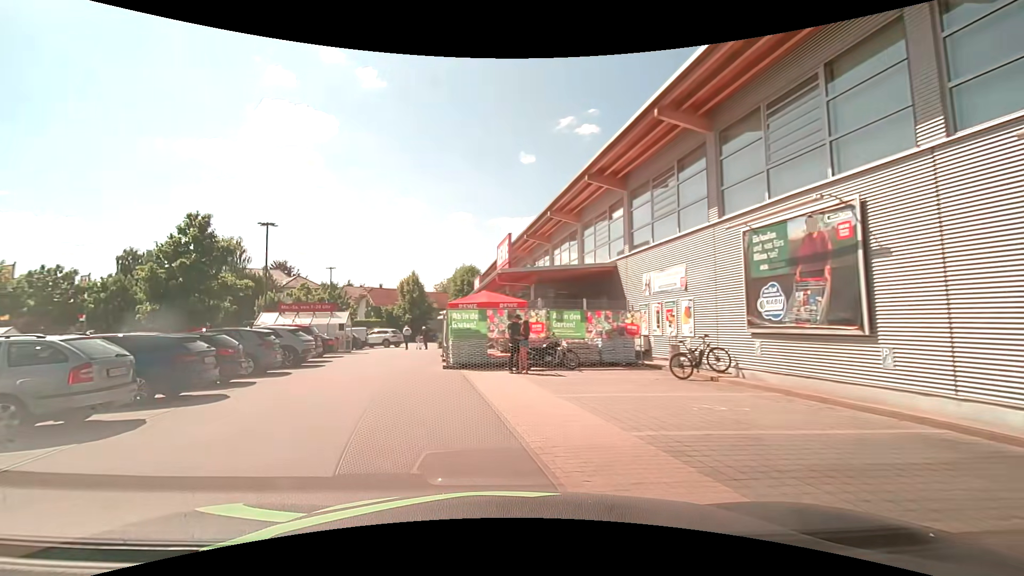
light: Day
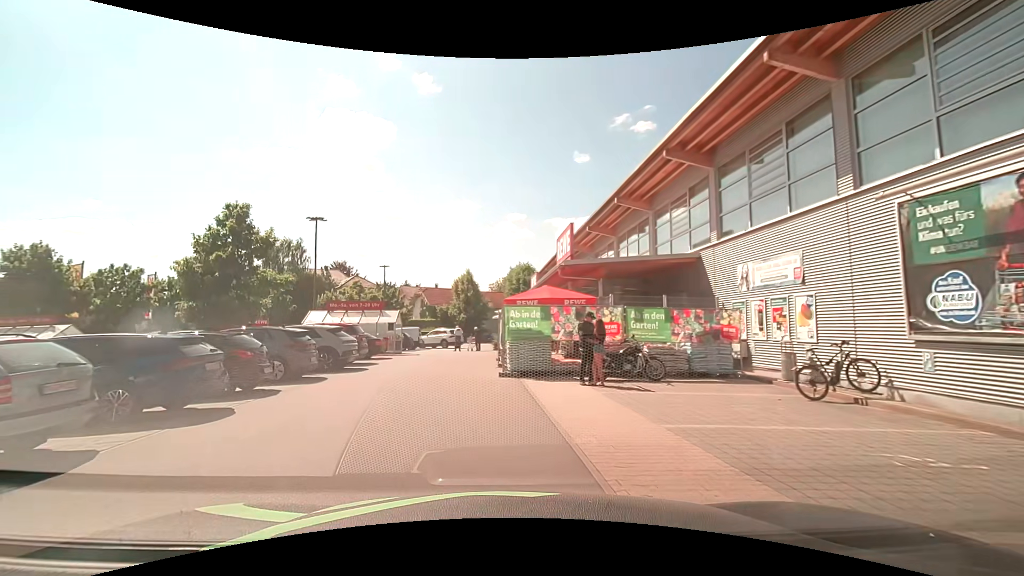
(-0.2, +2.8) m; -8°
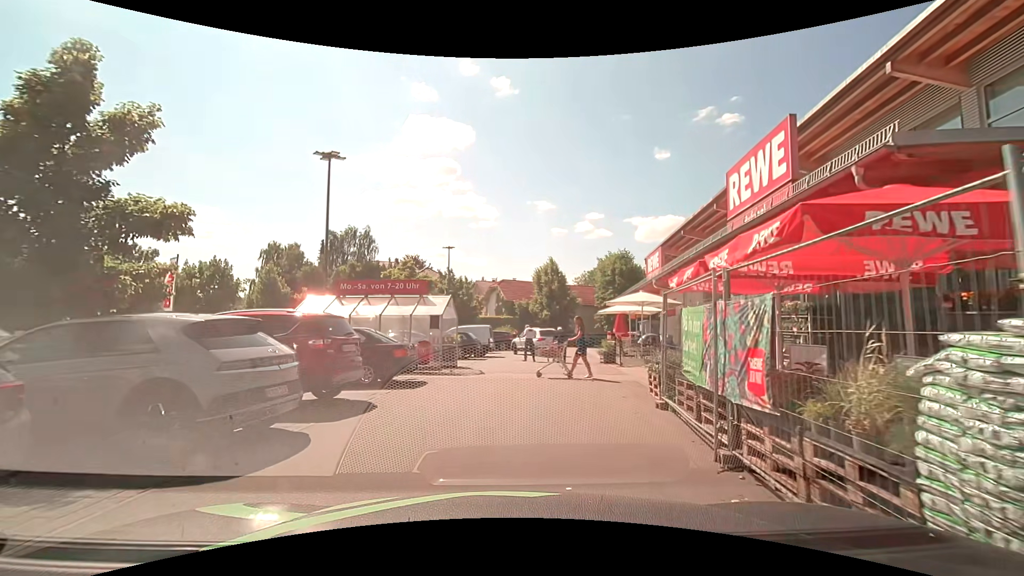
(-1.3, +12.1) m; -9°
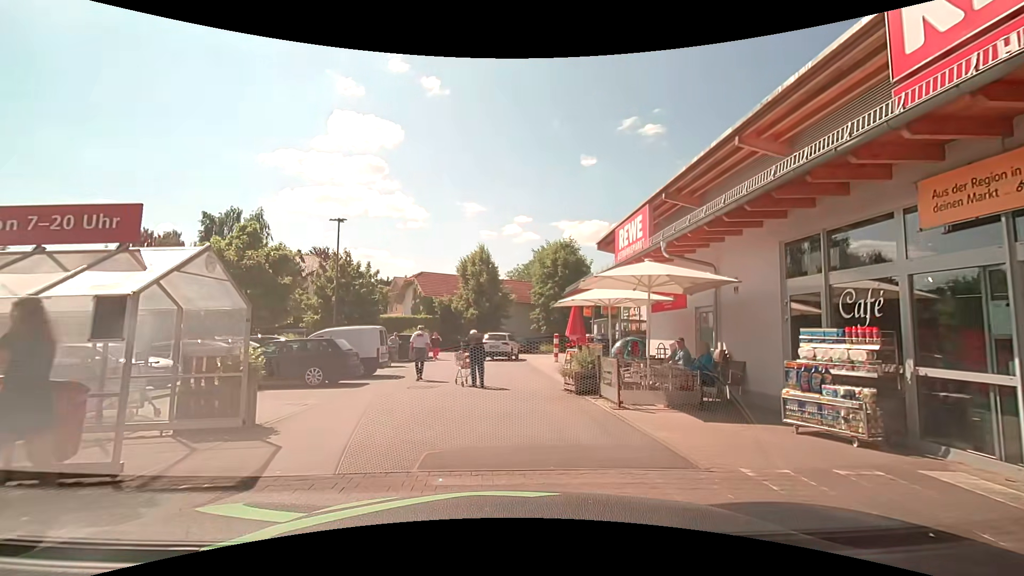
(+0.8, +10.1) m; +9°
